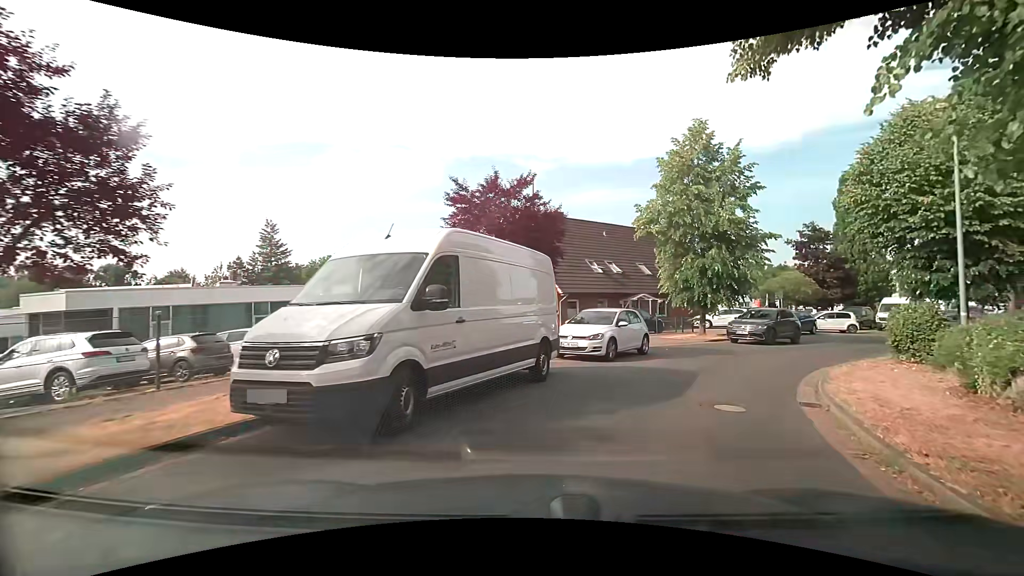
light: Day
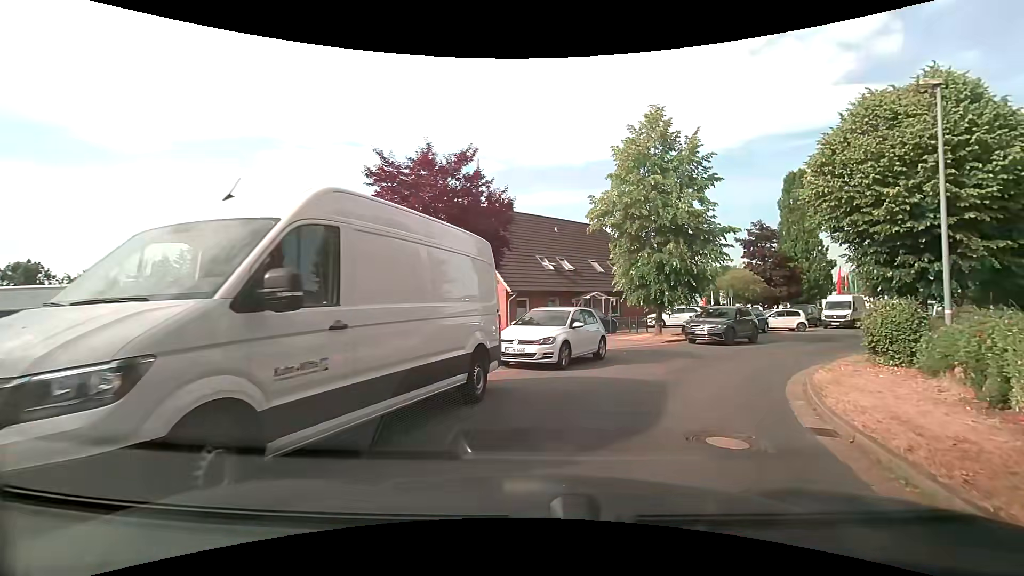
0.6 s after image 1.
(+0.1, +2.3) m; +4°
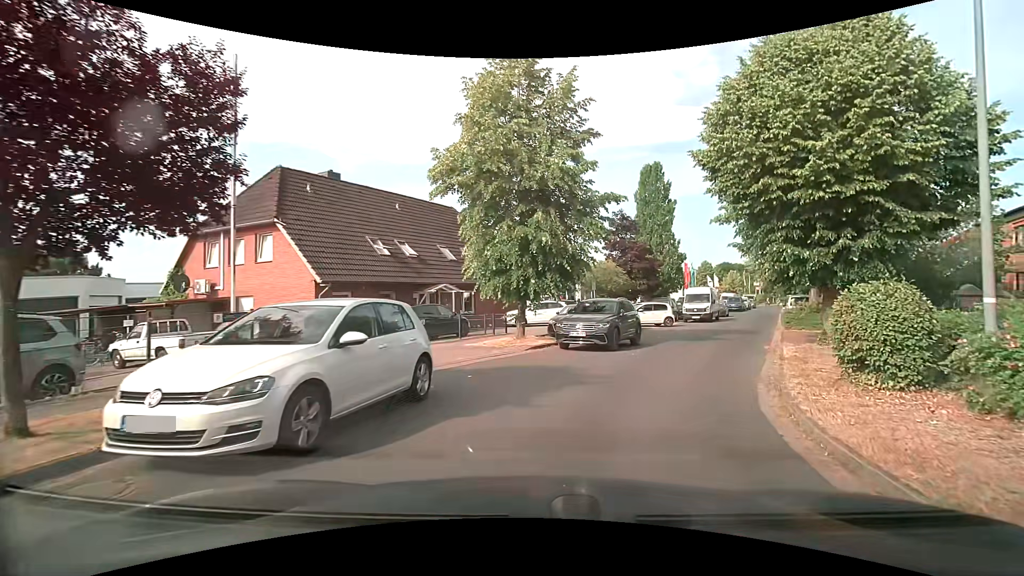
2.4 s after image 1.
(+1.1, +6.9) m; +17°
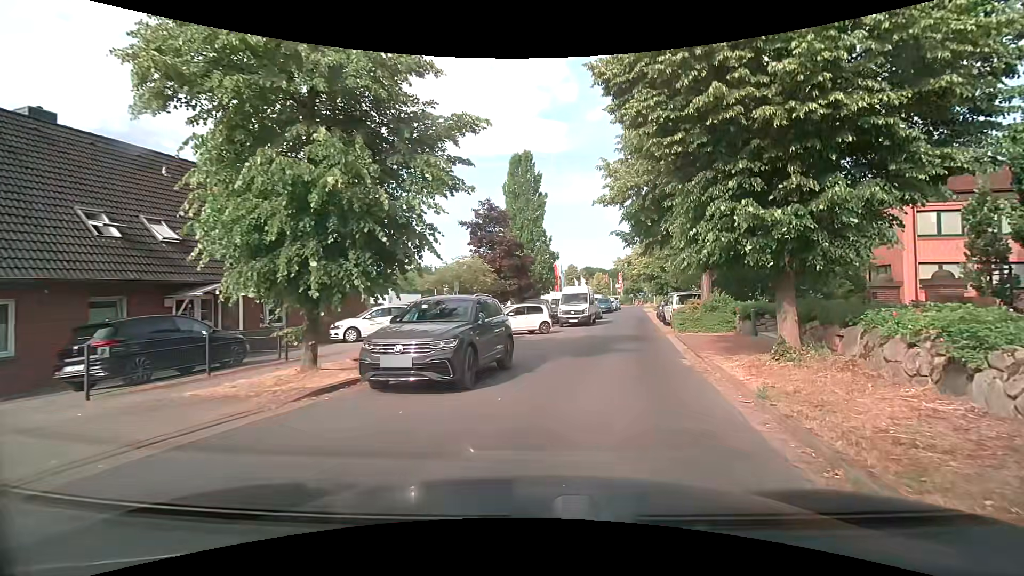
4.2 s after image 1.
(+0.9, +7.1) m; +15°
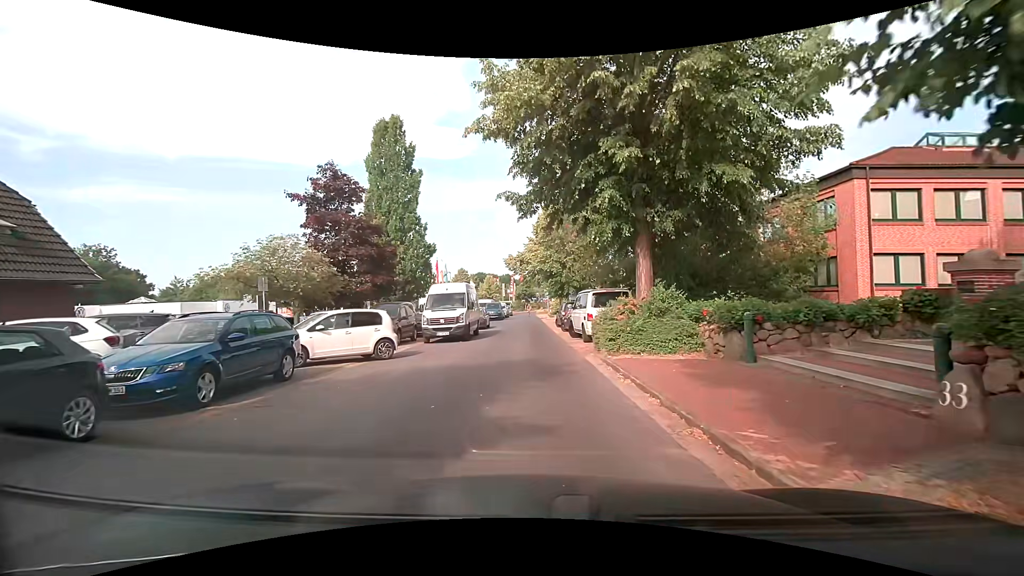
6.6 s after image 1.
(+1.2, +10.1) m; +11°
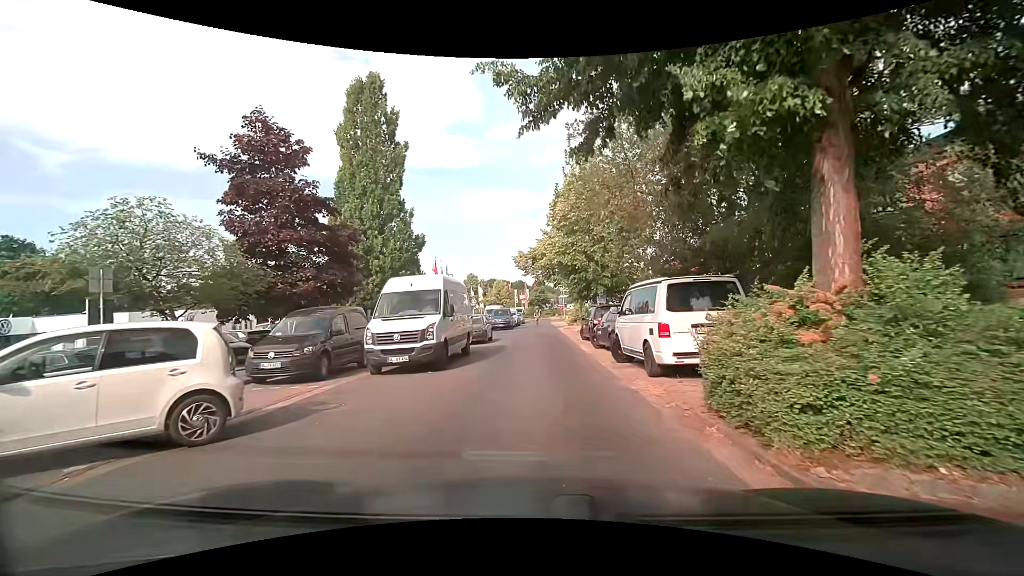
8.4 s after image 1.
(0.0, +8.7) m; 0°
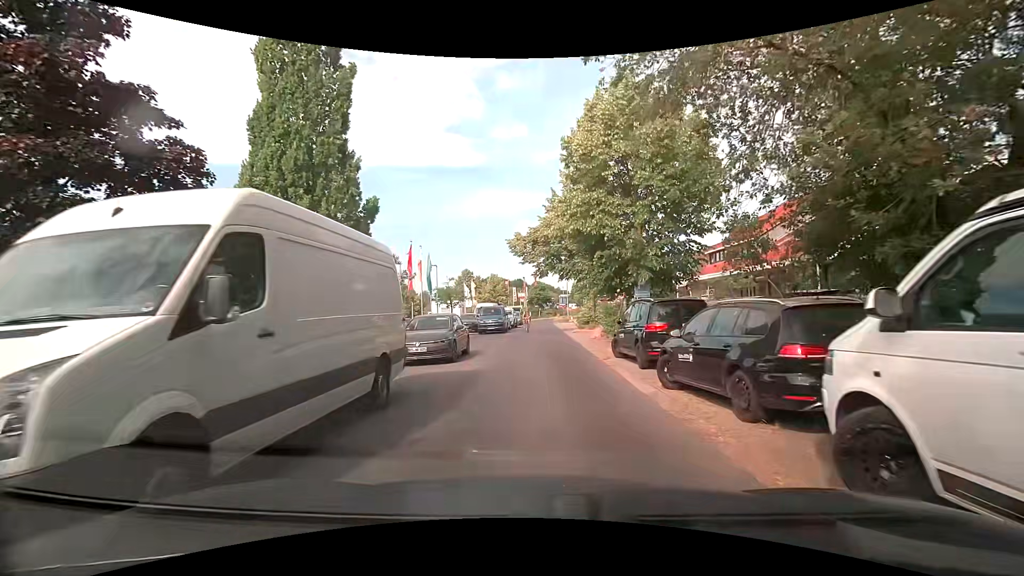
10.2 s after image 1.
(-0.2, +9.9) m; -1°
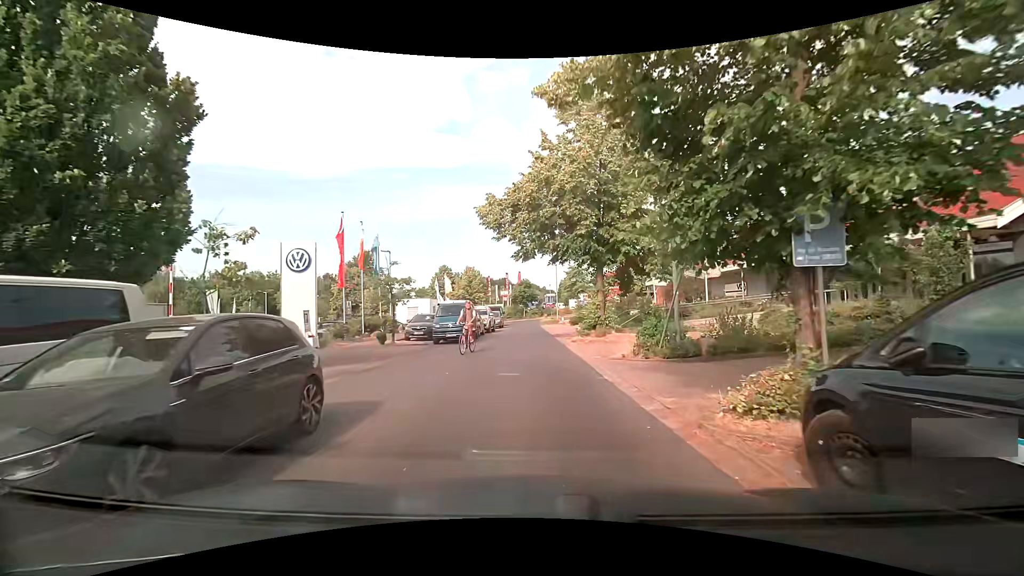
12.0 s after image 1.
(+0.3, +11.3) m; +2°
(0, +10) (0, +20) (0, +30) (0, +40) (0, +50) (0, +60) (+1, +70) (0, +80) (-7, +86) (-17, +88) m
